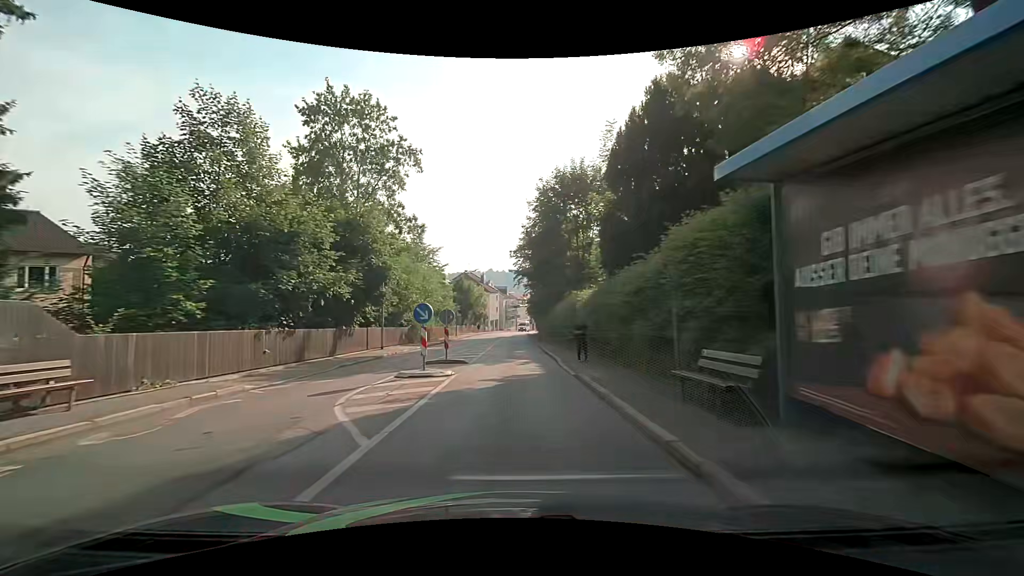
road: tertiary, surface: asphalt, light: Day
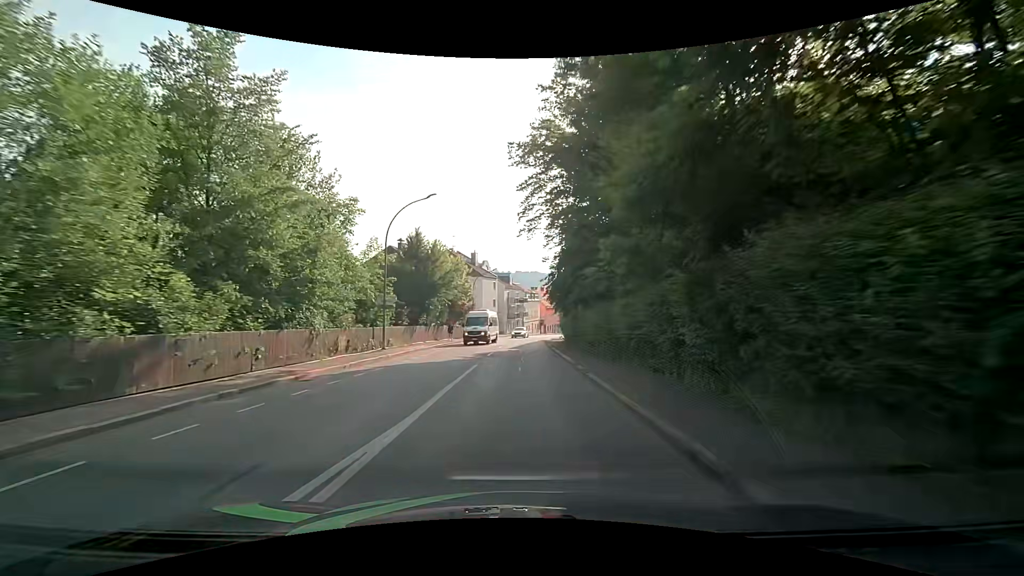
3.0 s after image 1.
(0.0, +38.2) m; -2°
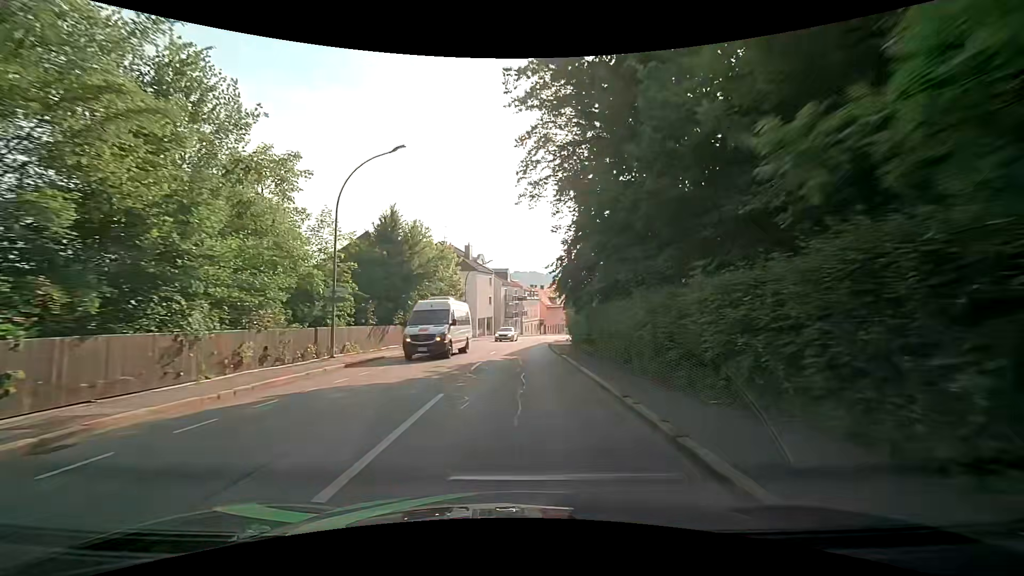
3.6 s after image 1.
(+0.1, +7.6) m; +2°
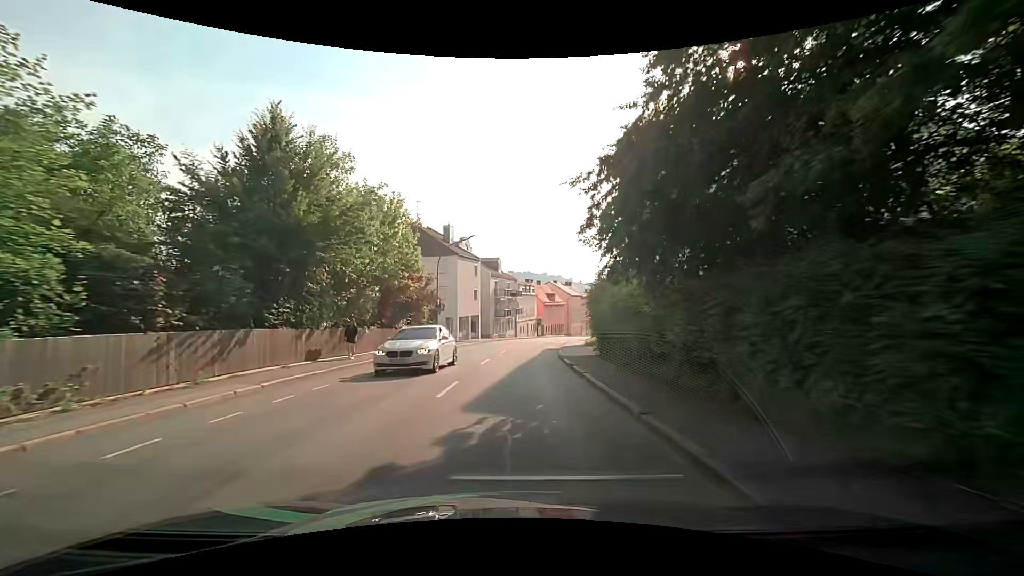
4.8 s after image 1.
(0.0, +15.2) m; +1°
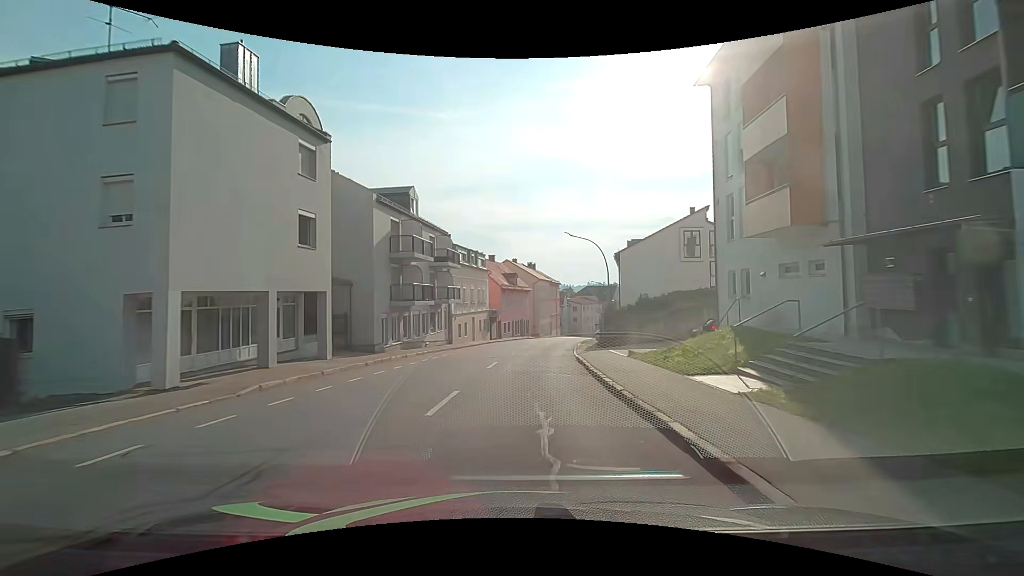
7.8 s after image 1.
(+1.1, +37.9) m; +5°
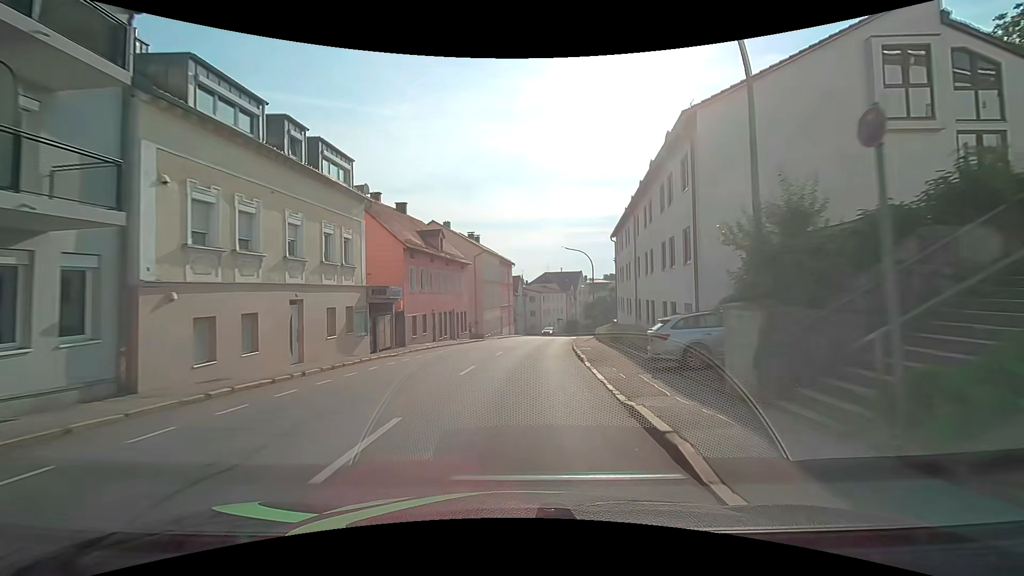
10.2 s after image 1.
(+1.7, +30.3) m; +6°
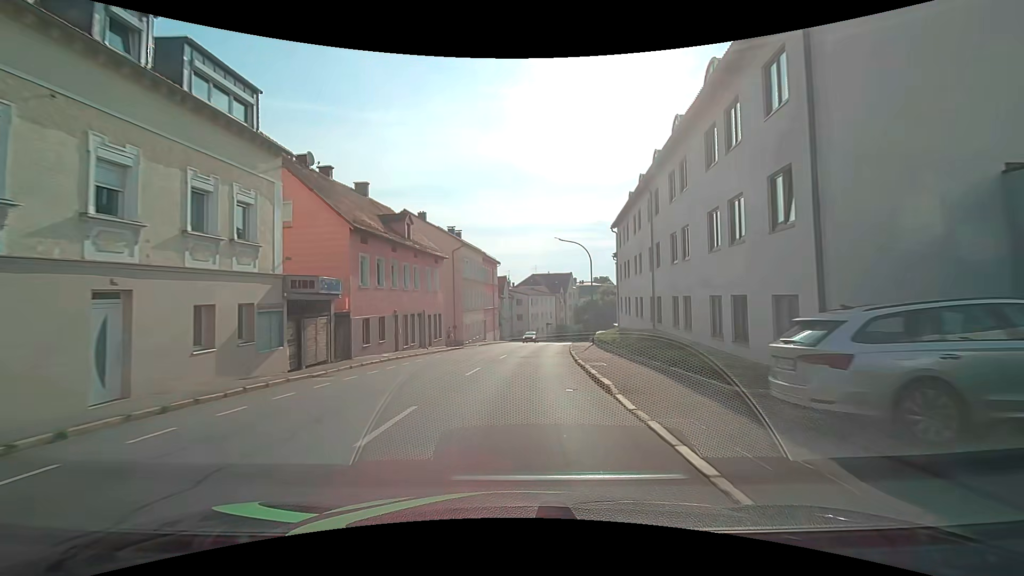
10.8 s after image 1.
(+0.1, +7.6) m; +1°
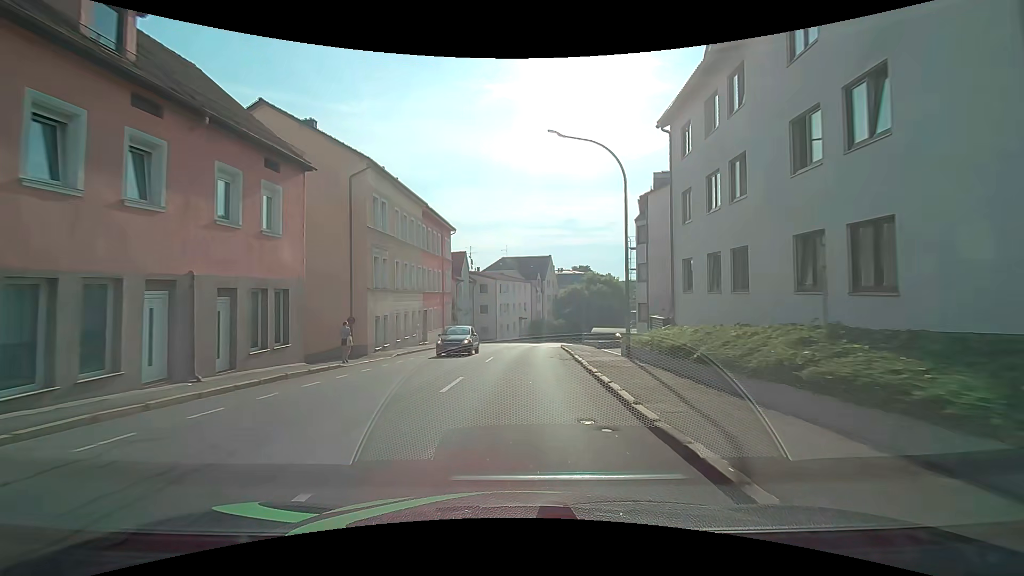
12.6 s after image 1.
(+0.8, +22.5) m; +4°
(0, +10) (0, +20) (0, +30) (+1, +40) (+2, +50) (+4, +60) (+8, +69) (+13, +77) (+19, +85) (+25, +94) m
